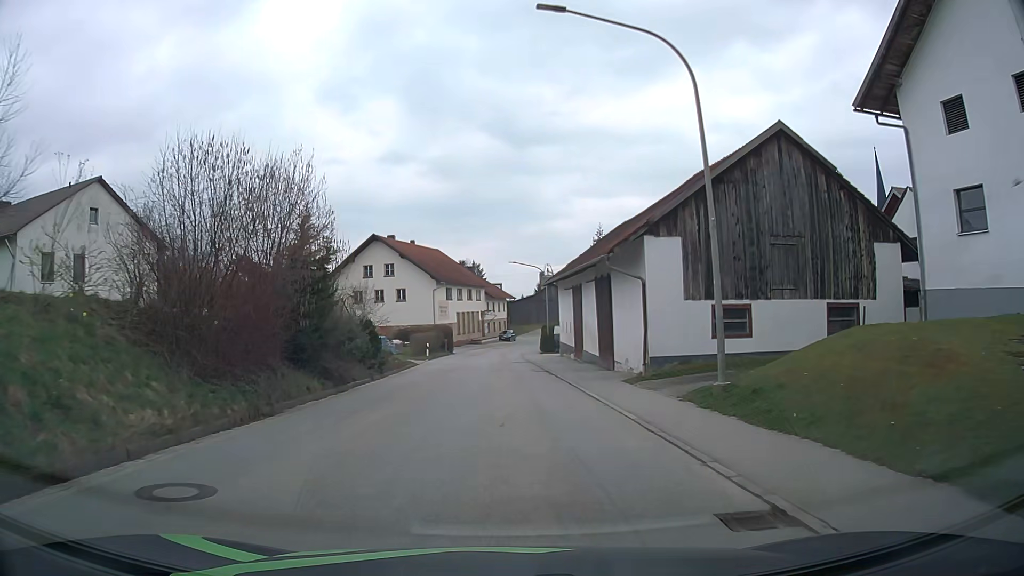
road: tertiary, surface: asphalt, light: Day
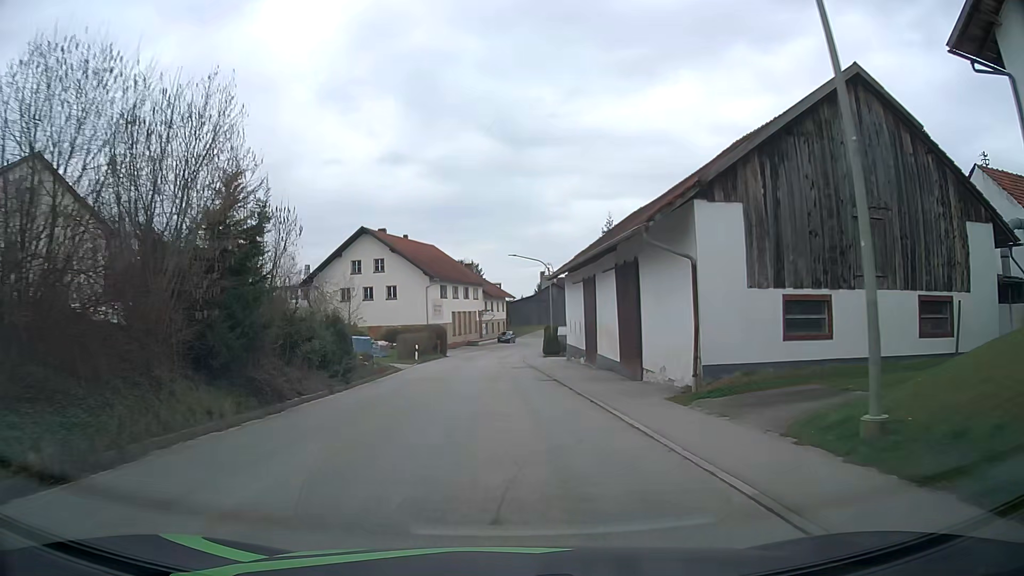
(0.0, +5.6) m; 0°
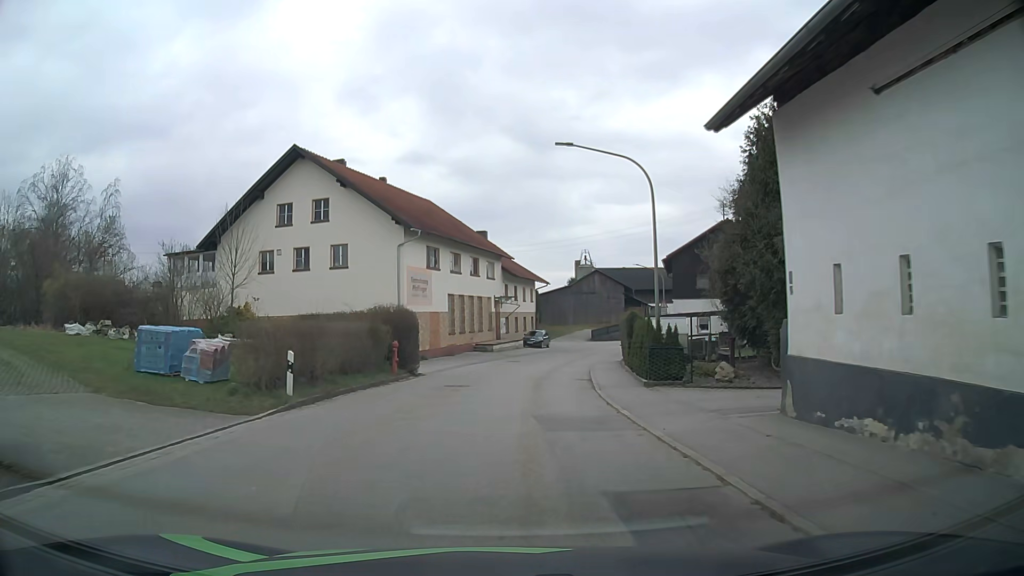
(-0.6, +29.2) m; -2°
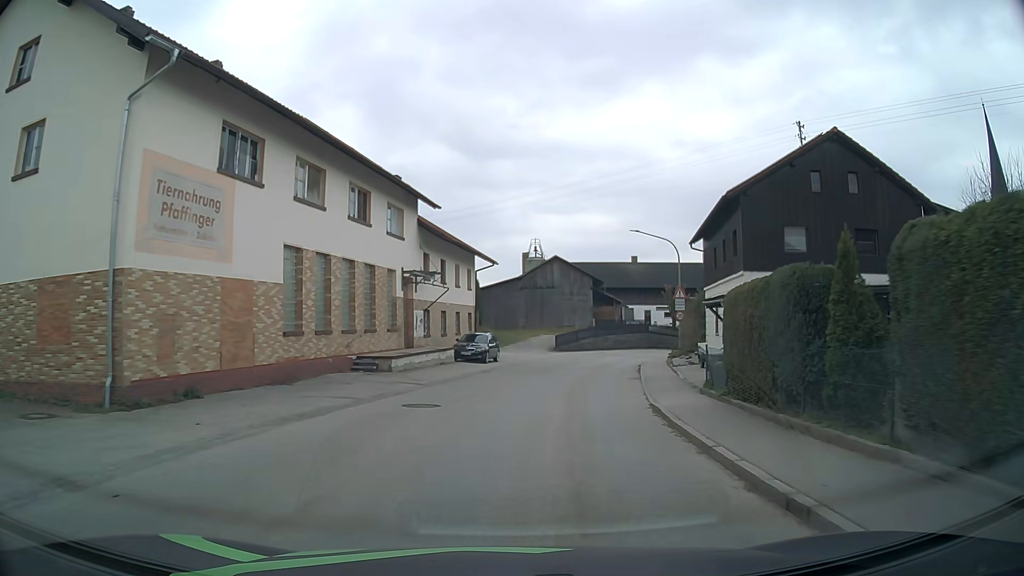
(+0.6, +24.0) m; +5°
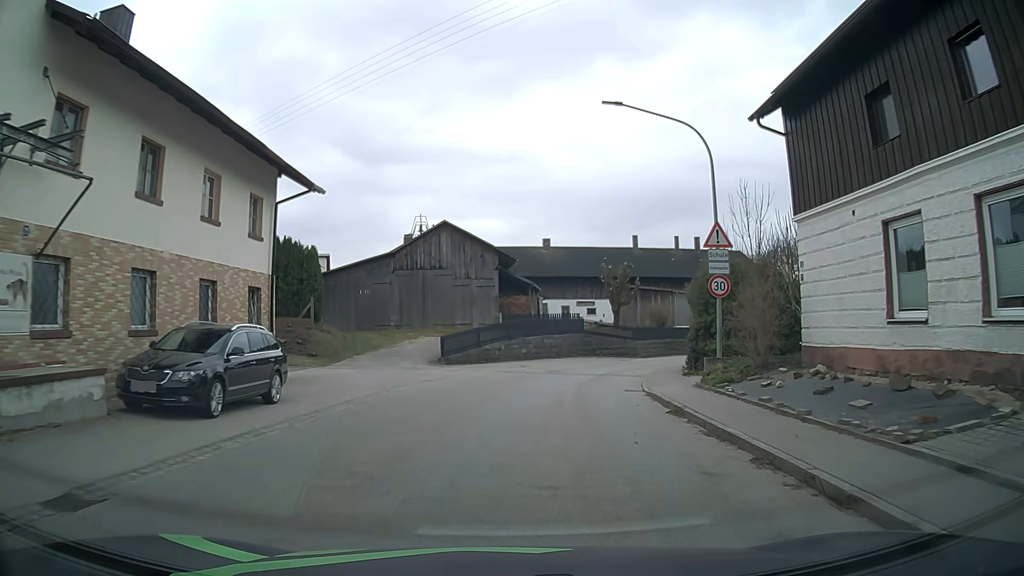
(+1.8, +22.9) m; +9°
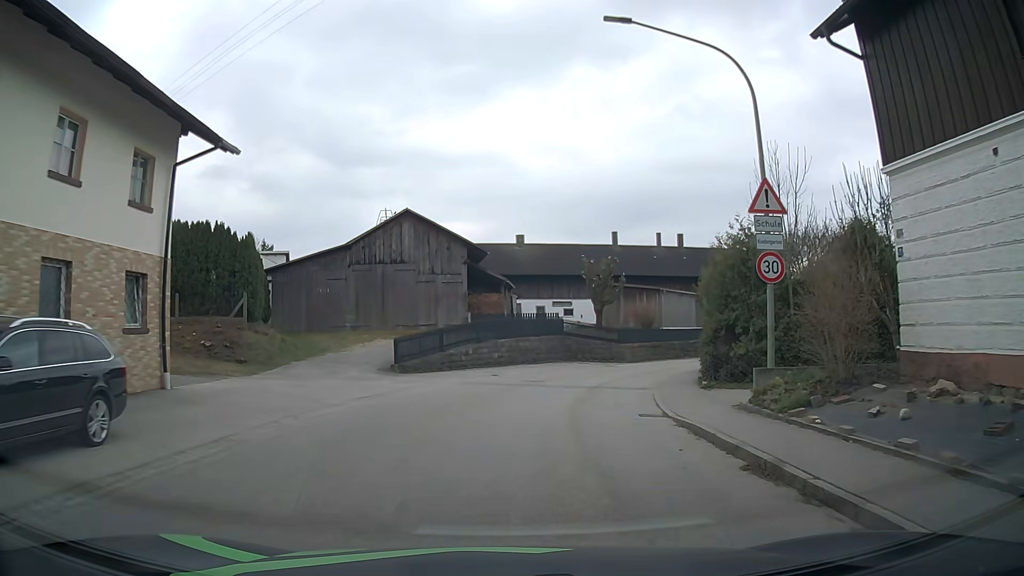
(+0.1, +5.5) m; +2°
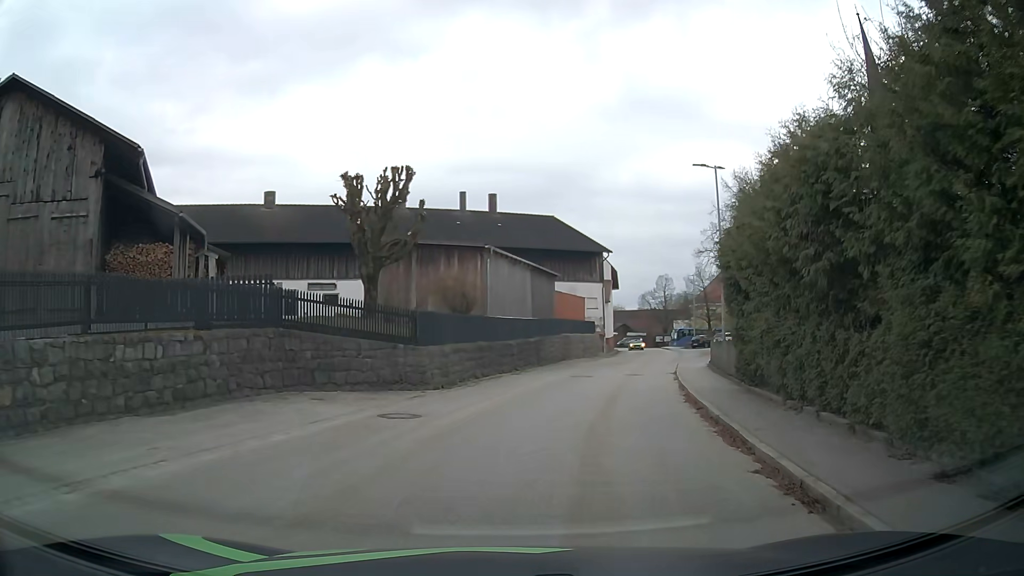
(+2.9, +23.9) m; +18°
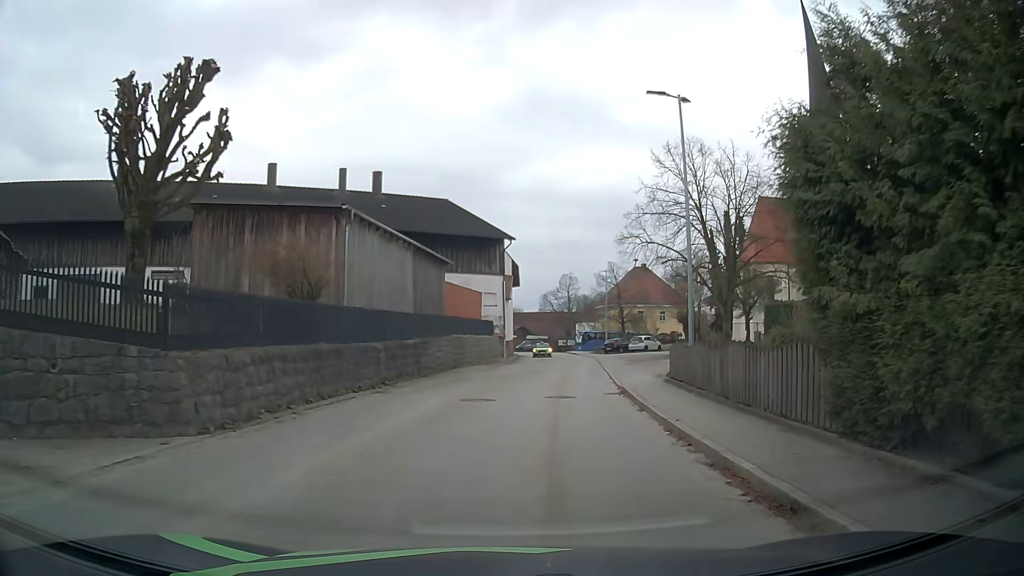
(+0.7, +9.2) m; +8°
(+1, +10) (+2, +20) (+3, +30) (+4, +40) (+5, +50) (+6, +60) (+6, +70) (+6, +80) (+5, +90) (0, +98) m
